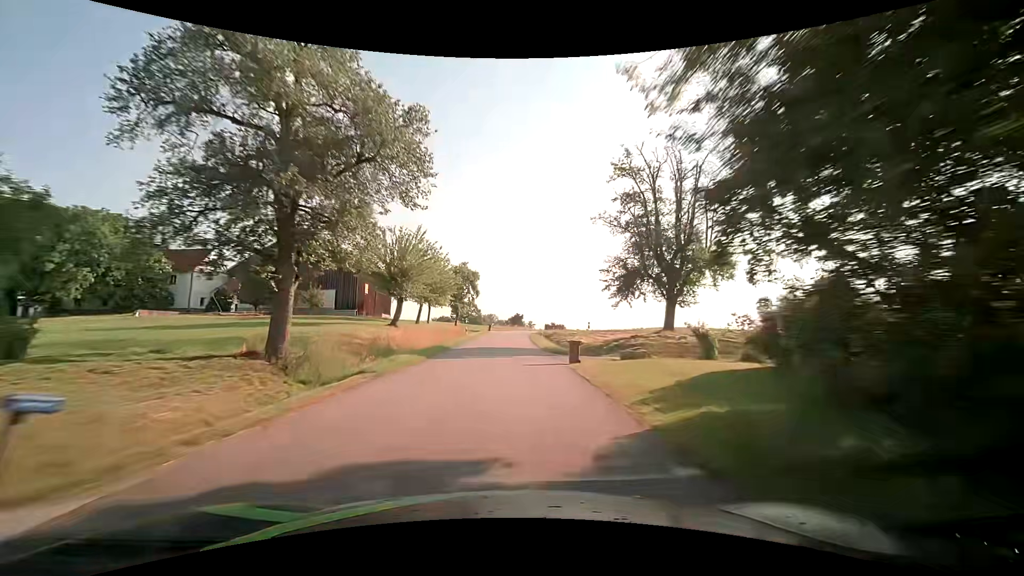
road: tertiary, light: Day
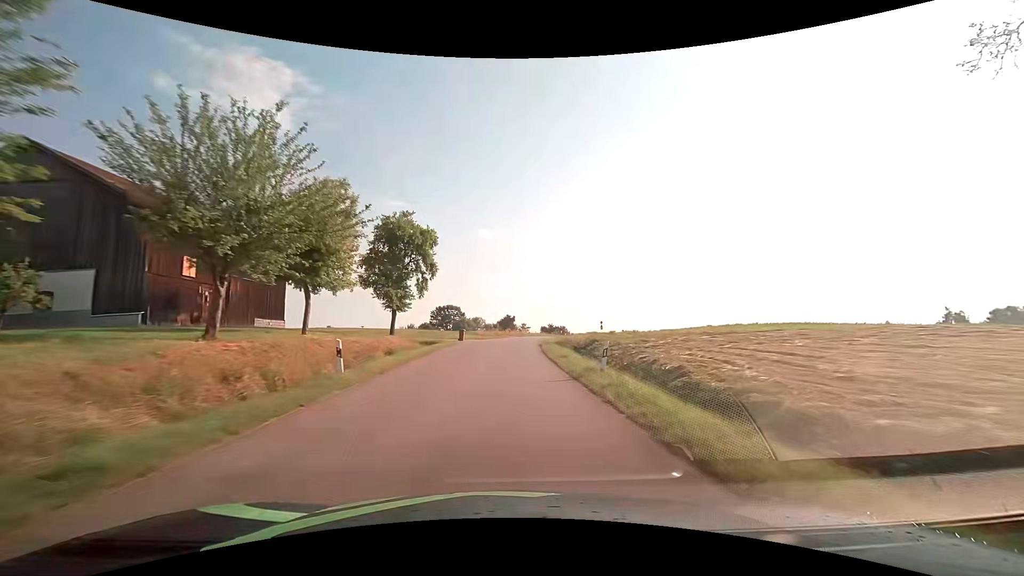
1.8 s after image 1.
(+0.1, +33.5) m; +1°
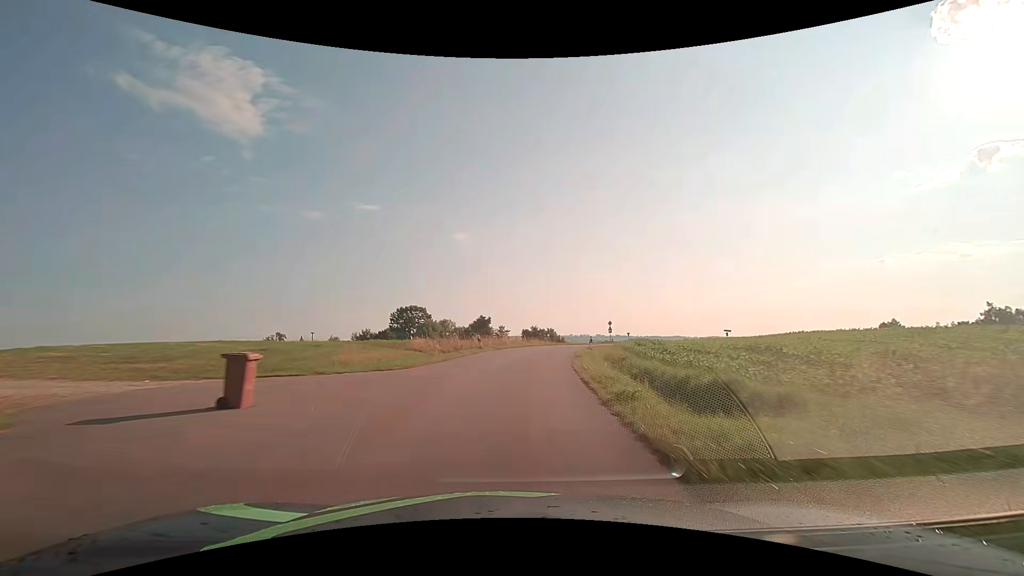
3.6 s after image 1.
(+0.6, +31.1) m; +3°
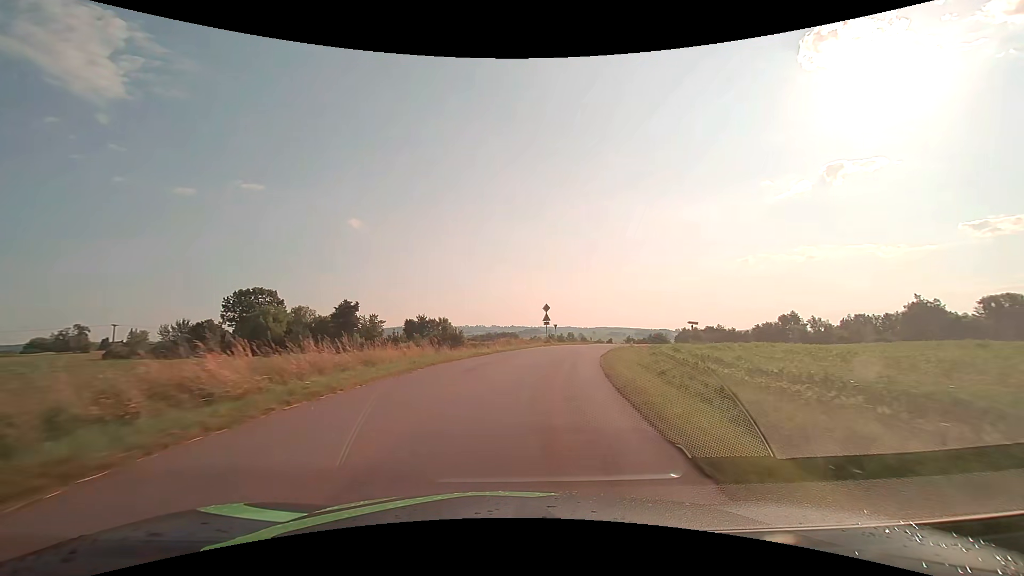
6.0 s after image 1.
(+3.3, +36.0) m; +12°
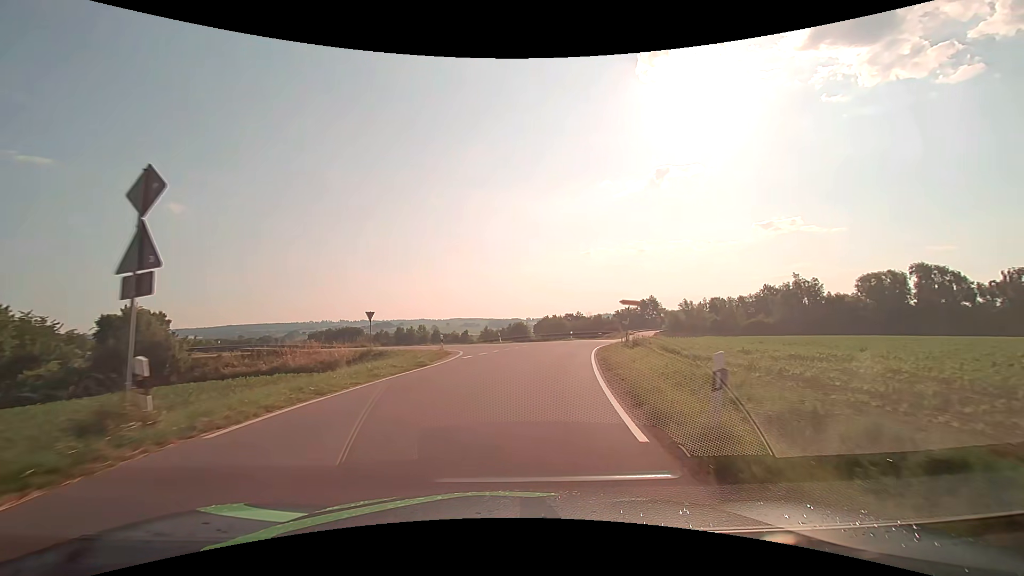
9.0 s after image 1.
(+6.0, +36.9) m; +17°
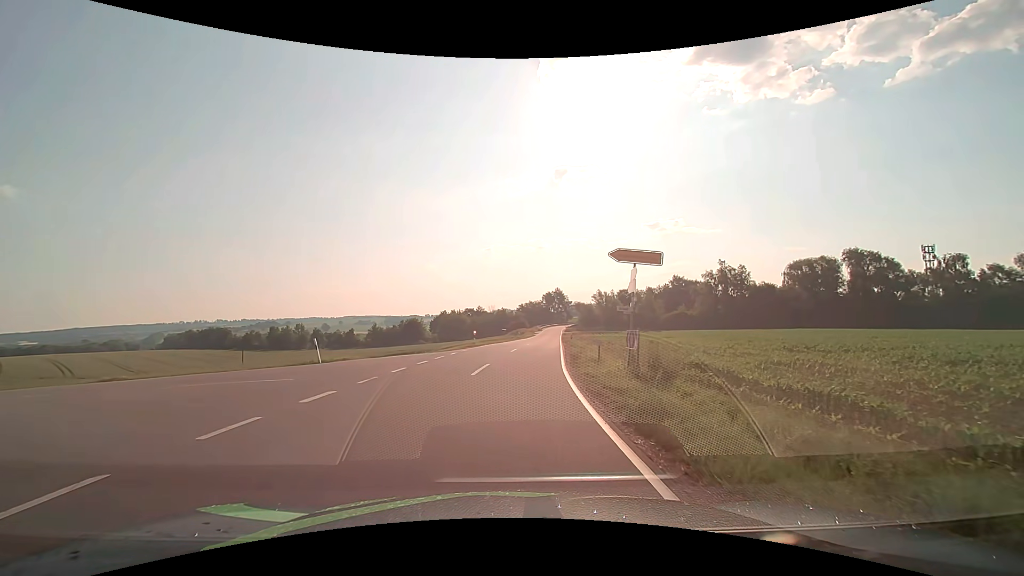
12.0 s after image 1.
(+2.4, +25.1) m; +11°
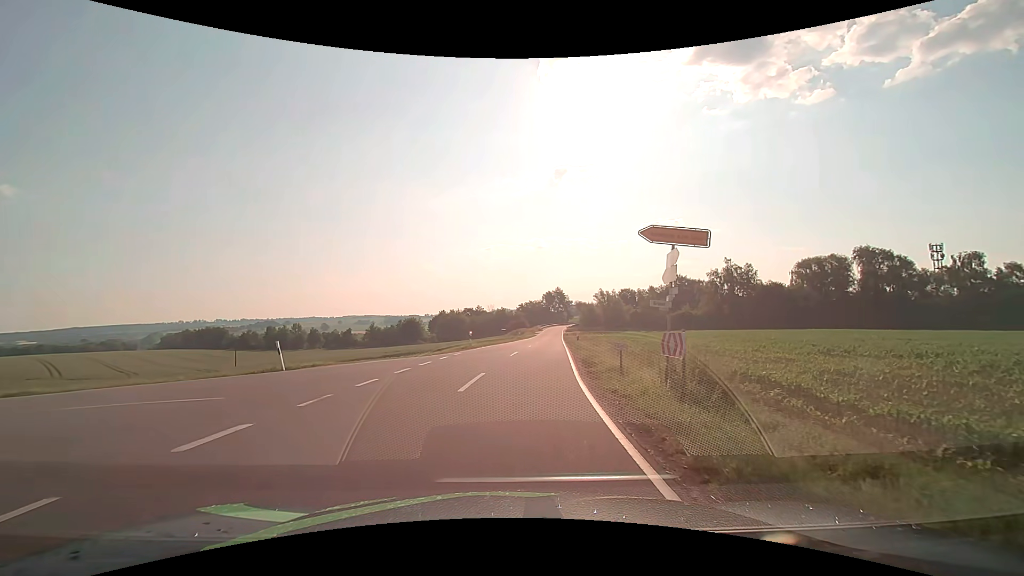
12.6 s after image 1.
(0.0, +3.4) m; 0°
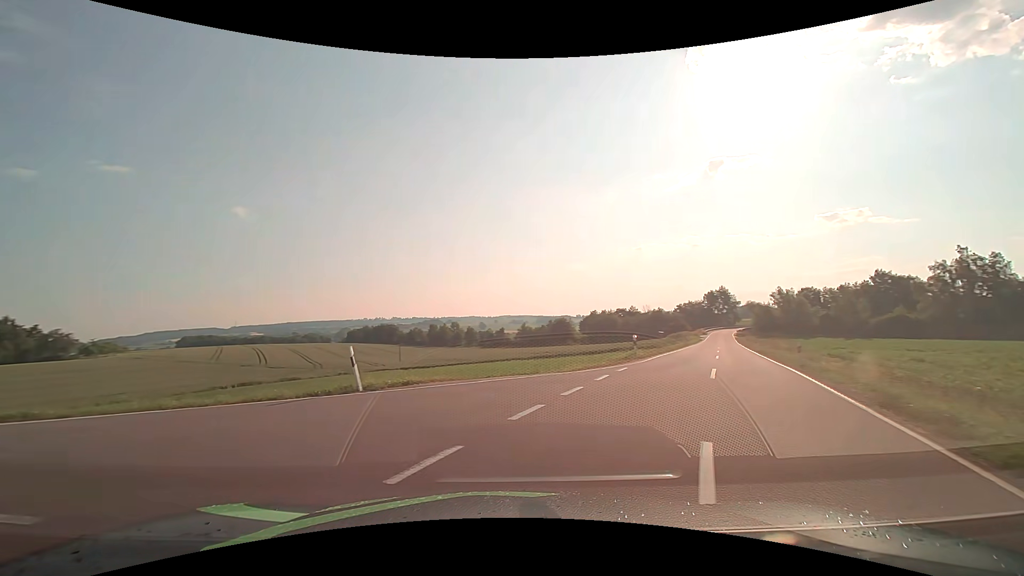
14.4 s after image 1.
(-0.5, +7.8) m; -16°
(-5, +8) (-14, +11) (-24, +14) (-34, +16) (-43, +19) (-53, +22) (-62, +25) (-72, +28) (-82, +31) (-91, +34) m
